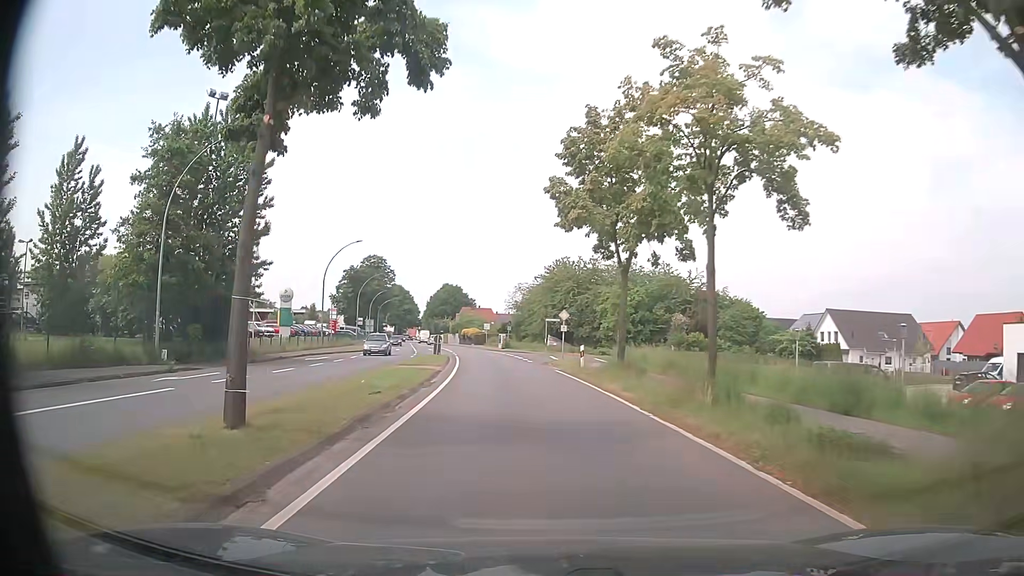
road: primary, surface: asphalt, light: Day
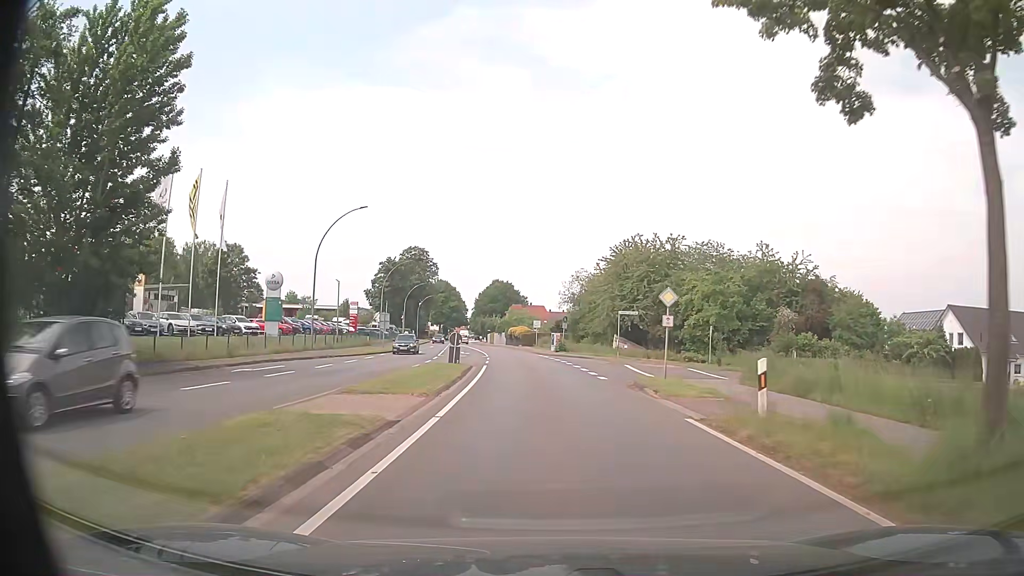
(-1.1, +16.7) m; -6°
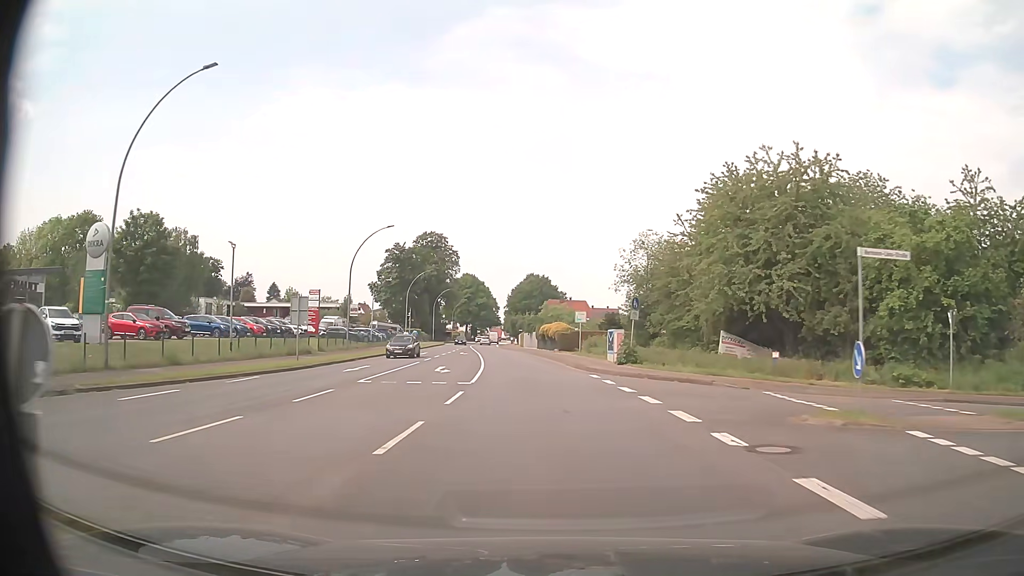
(-0.4, +27.2) m; -3°
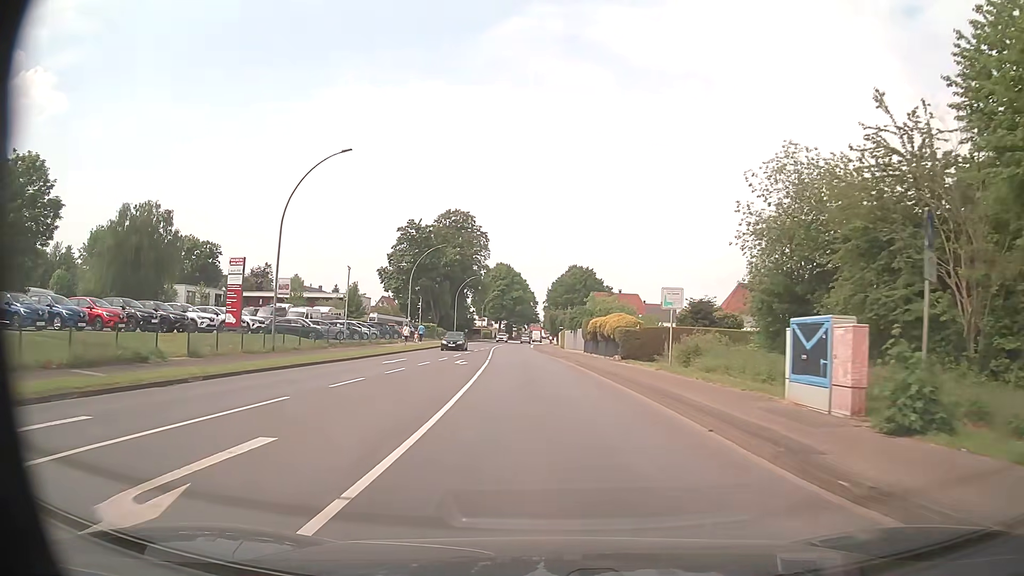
(-0.8, +22.7) m; -3°
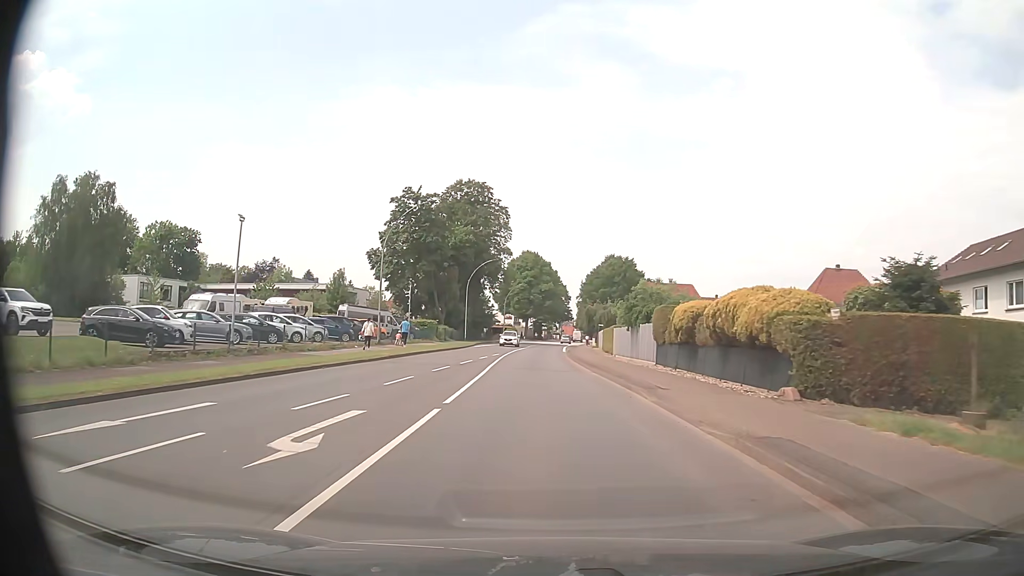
(-0.7, +23.2) m; -3°
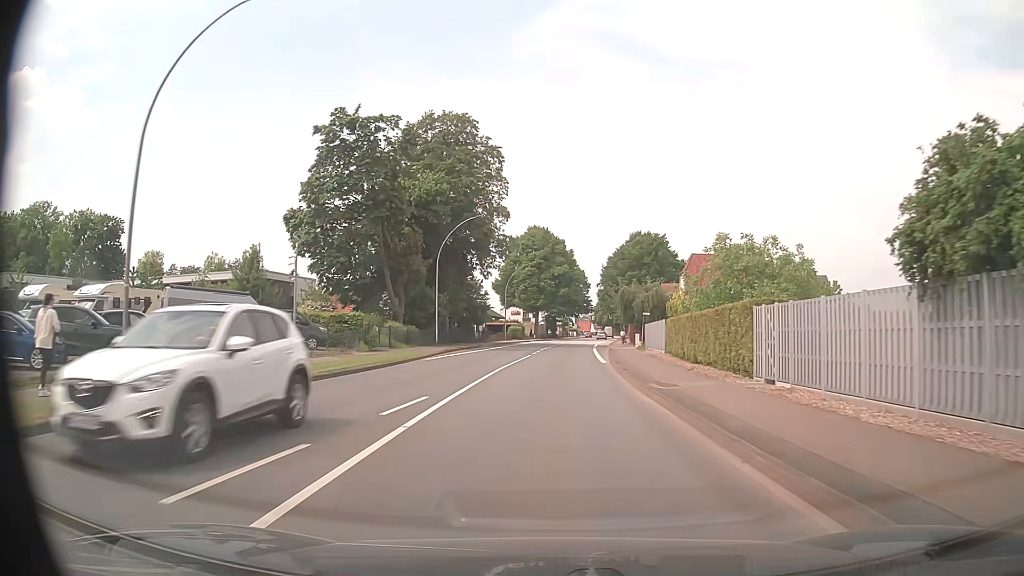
(-0.4, +30.6) m; -1°
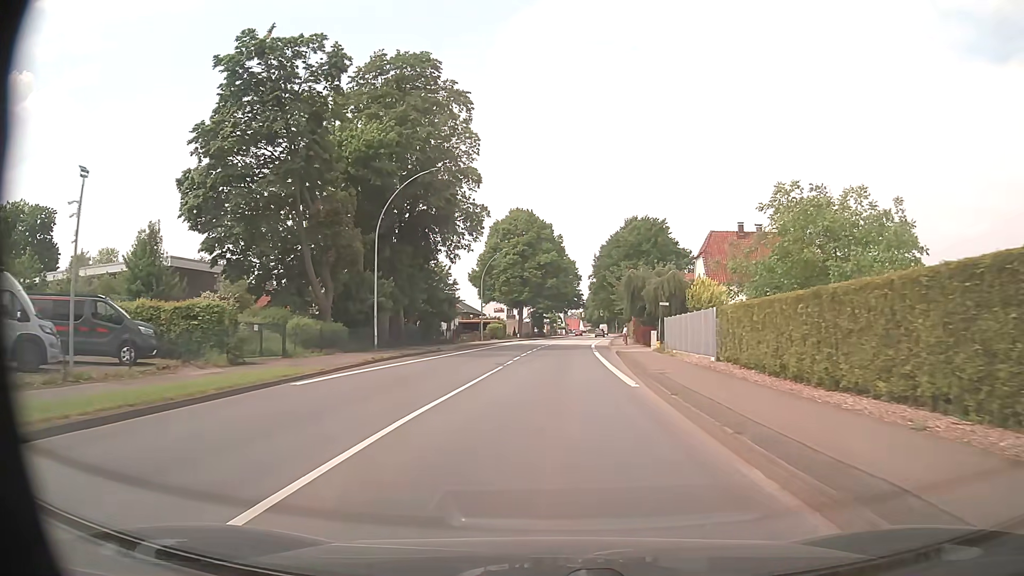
(+0.1, +15.3) m; +1°
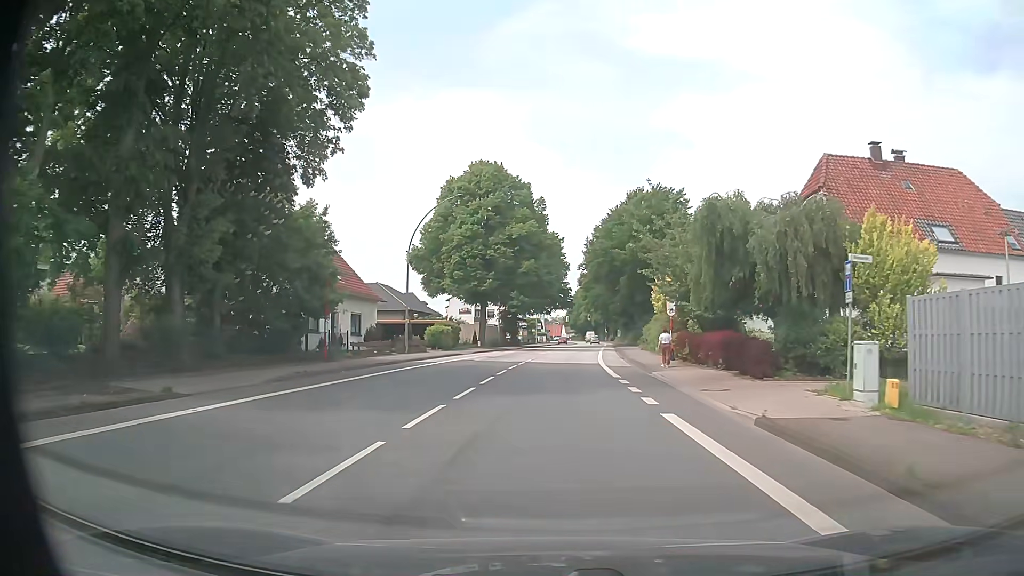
(+0.4, +30.5) m; +1°
(0, +10) (0, +20) (+1, +30) (+1, +40) (+2, +50) (+2, +60) (+3, +70) (+4, +80) (+5, +90) (+6, +100) m
